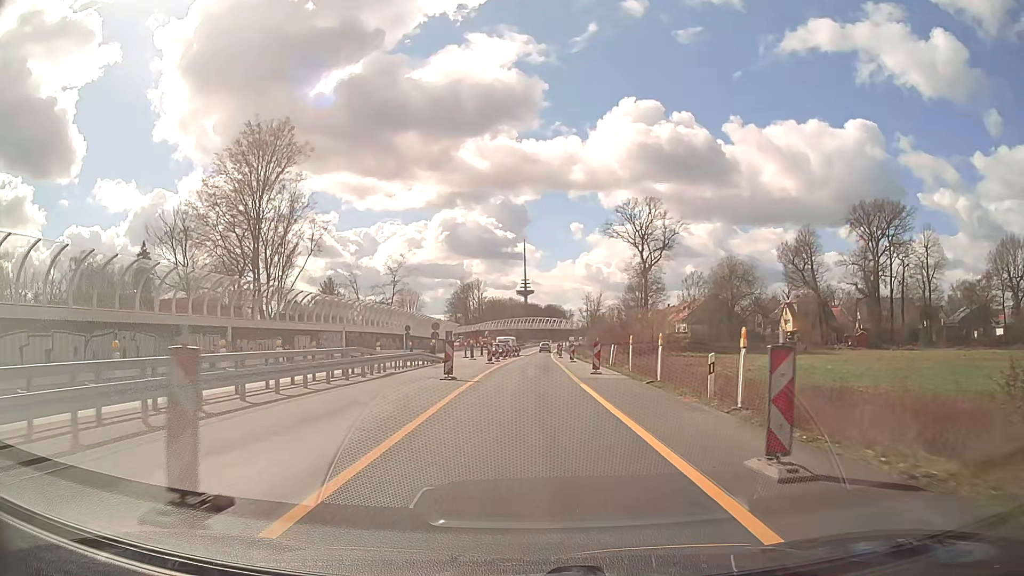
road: trunk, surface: asphalt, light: Day
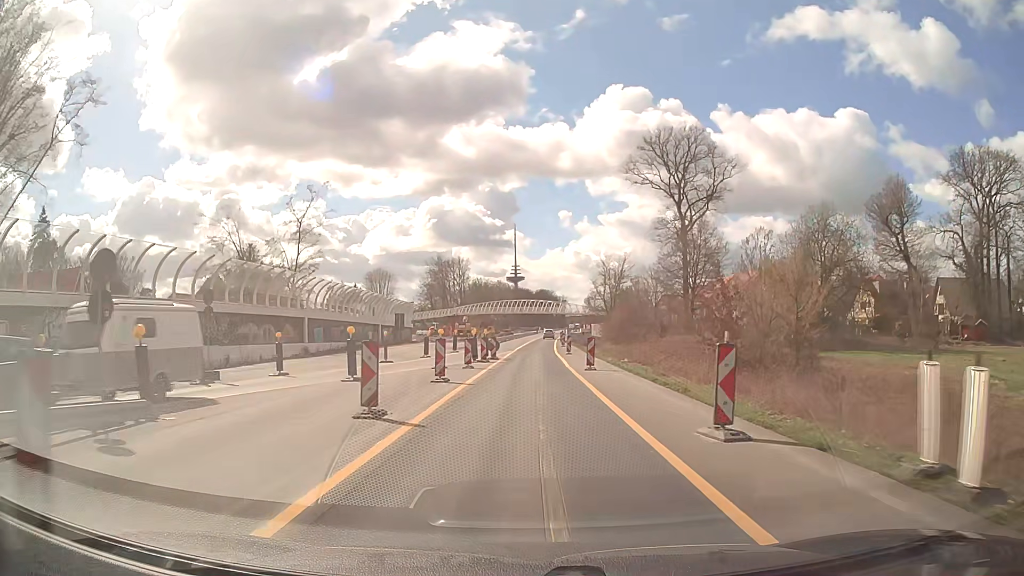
(+0.2, +38.1) m; +1°
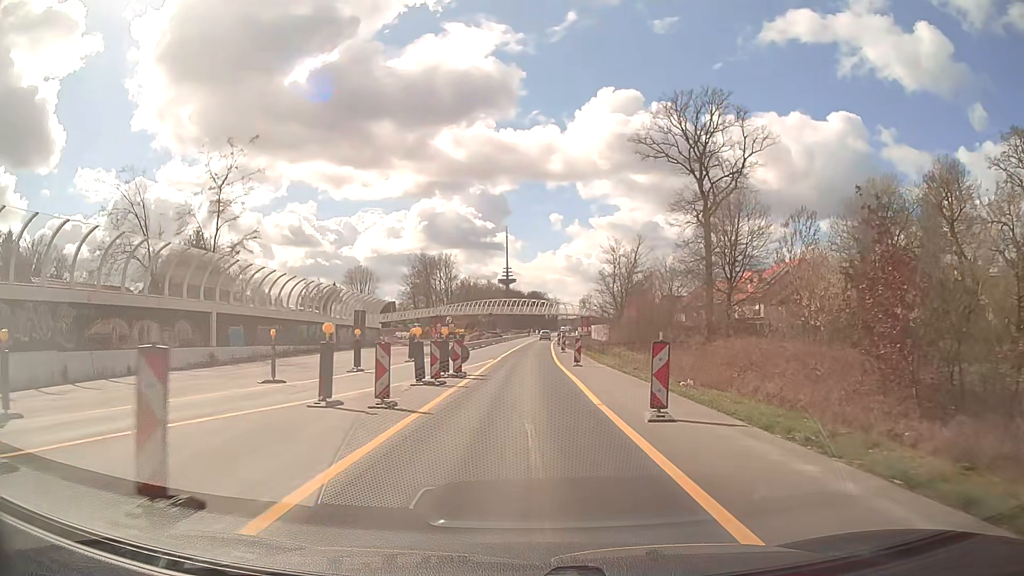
(+0.1, +15.4) m; +1°
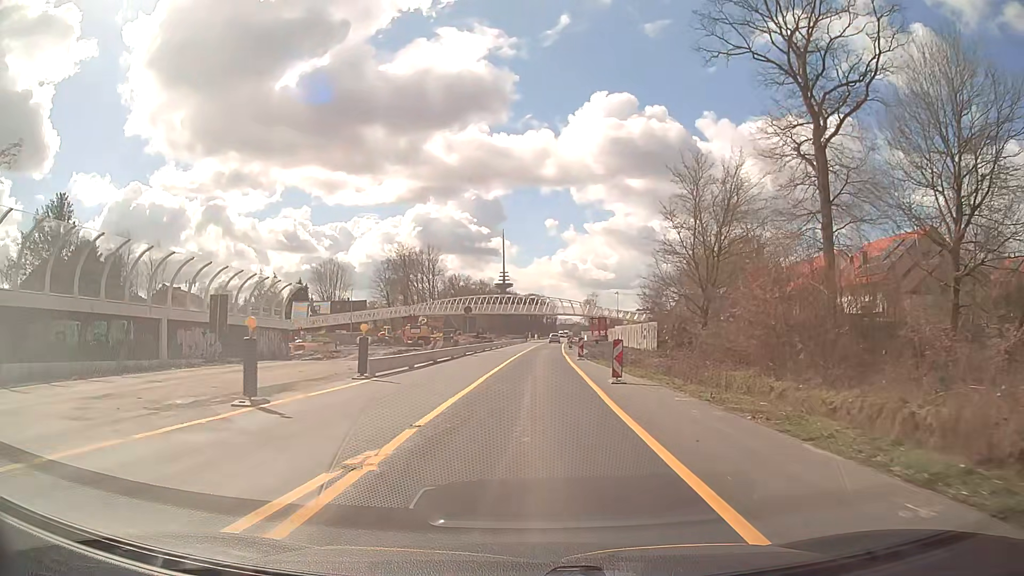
(-0.1, +30.7) m; 0°
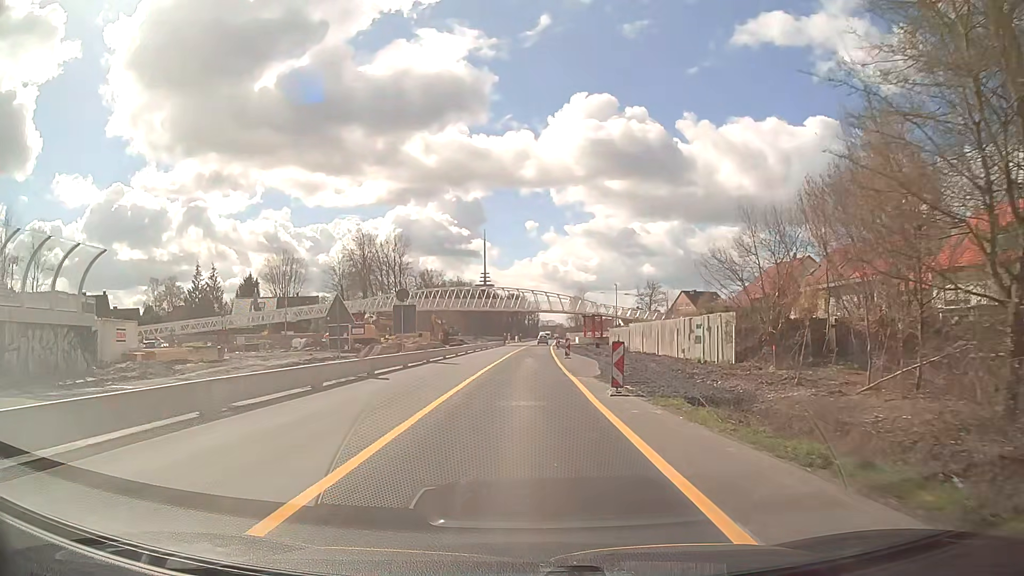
(+0.3, +22.8) m; +1°
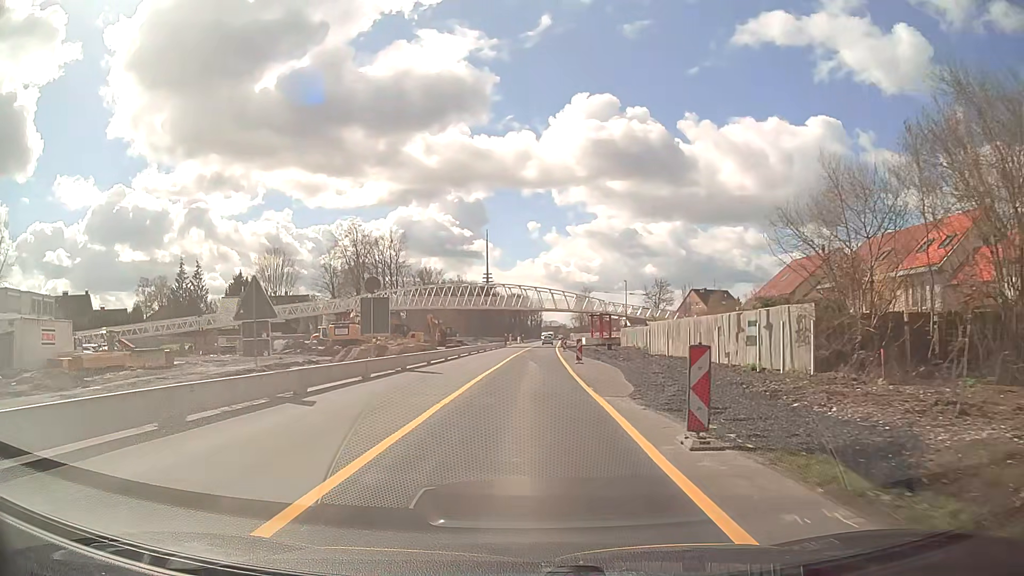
(0.0, +7.6) m; 0°
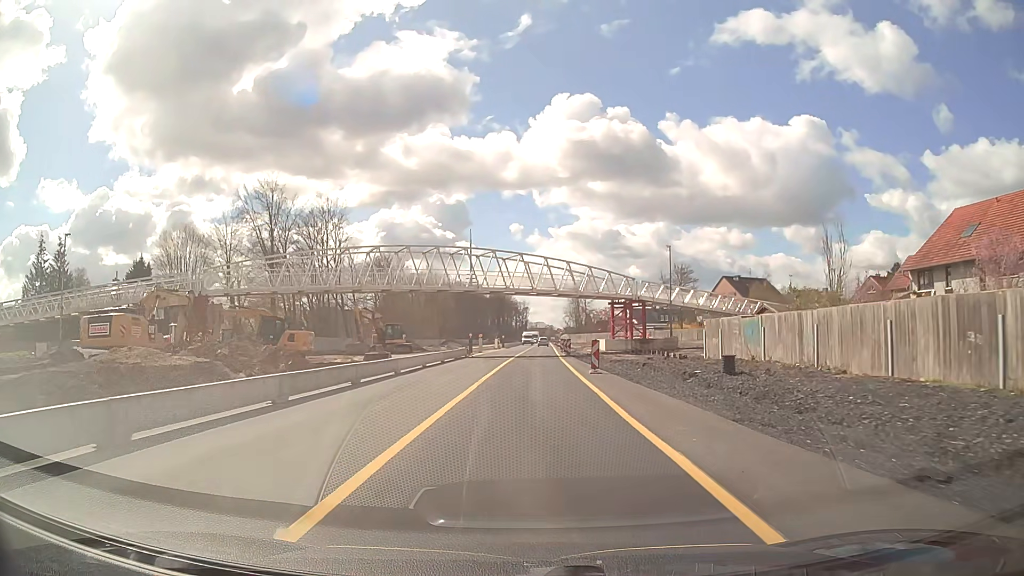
(+0.2, +38.0) m; +1°
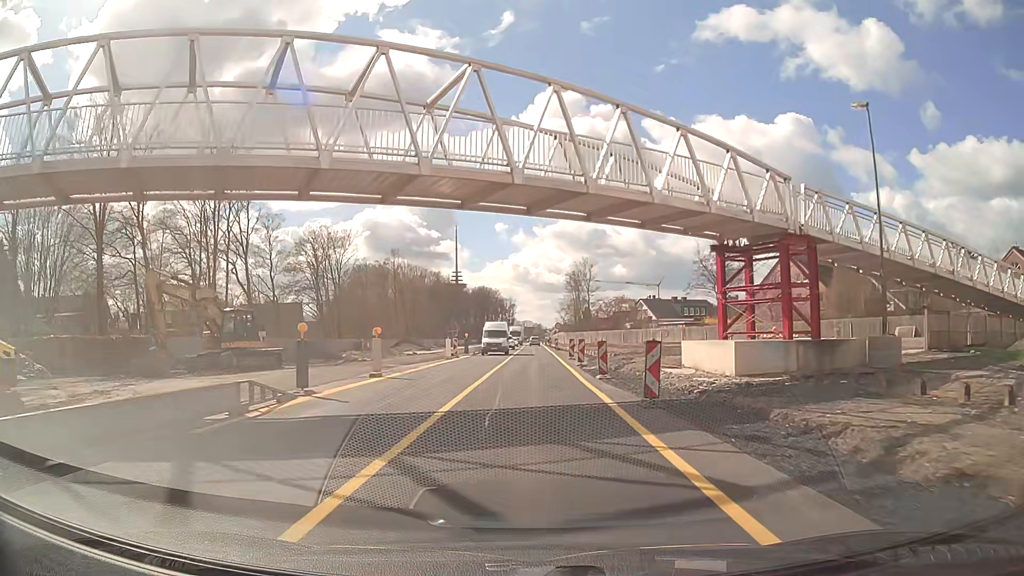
(+0.4, +38.0) m; +1°
(0, +10) (0, +20) (0, +30) (0, +40) (0, +50) (+1, +60) (+1, +70) (+1, +80) (+1, +90) (+1, +100) m
